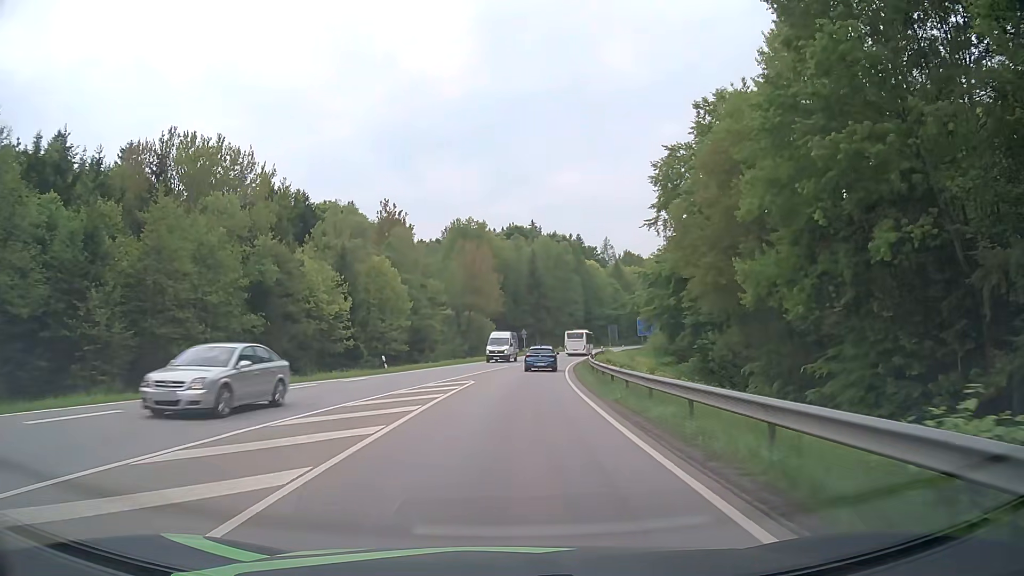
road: secondary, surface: asphalt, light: Day
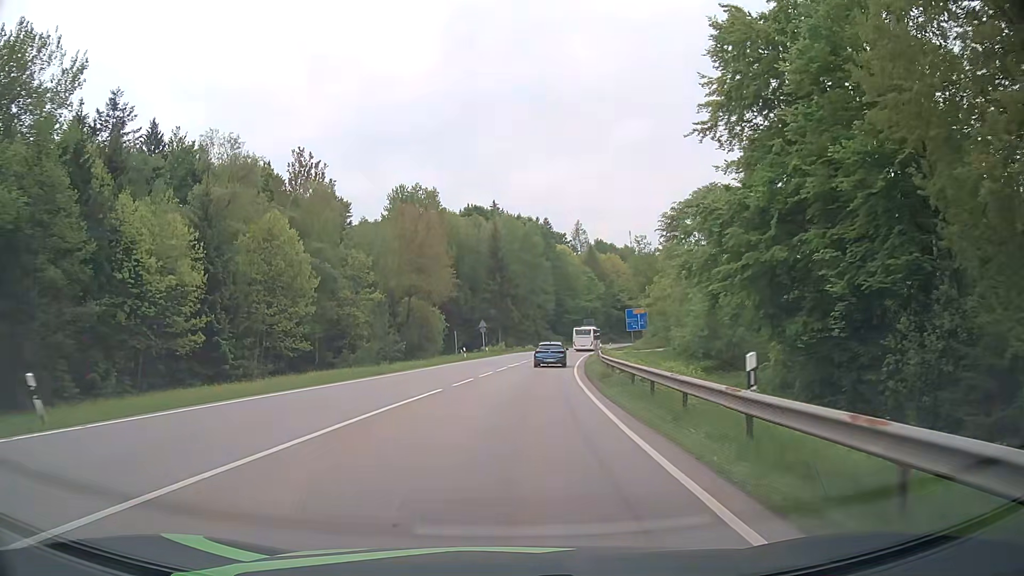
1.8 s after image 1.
(+0.8, +27.6) m; +3°
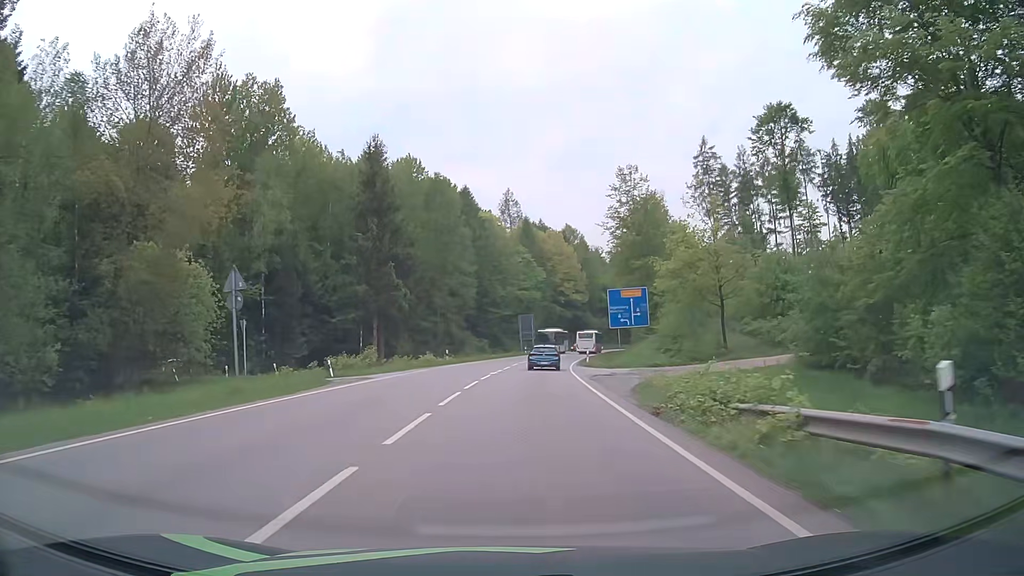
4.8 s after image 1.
(+2.8, +48.7) m; +7°
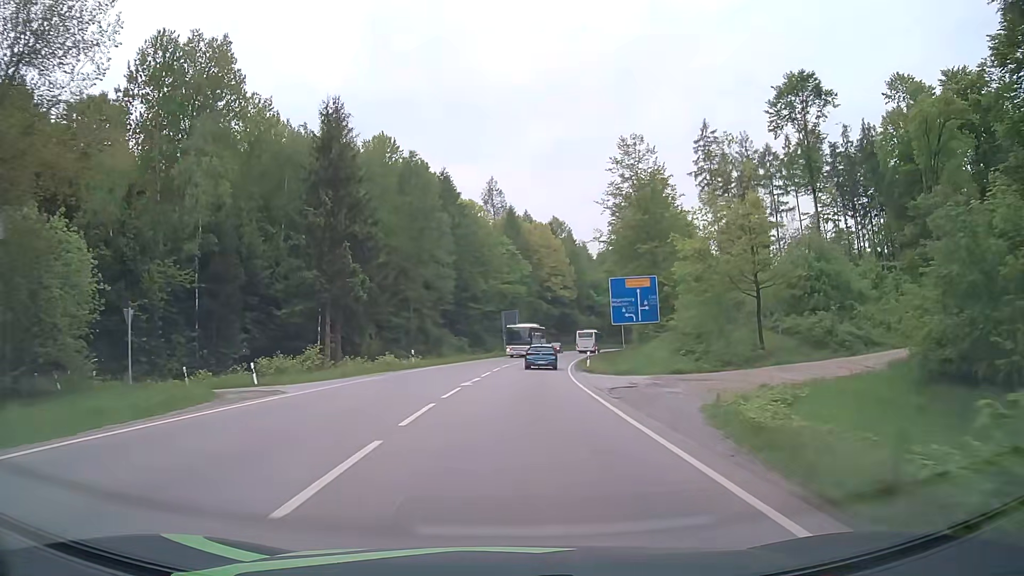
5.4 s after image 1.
(+0.1, +10.0) m; +1°
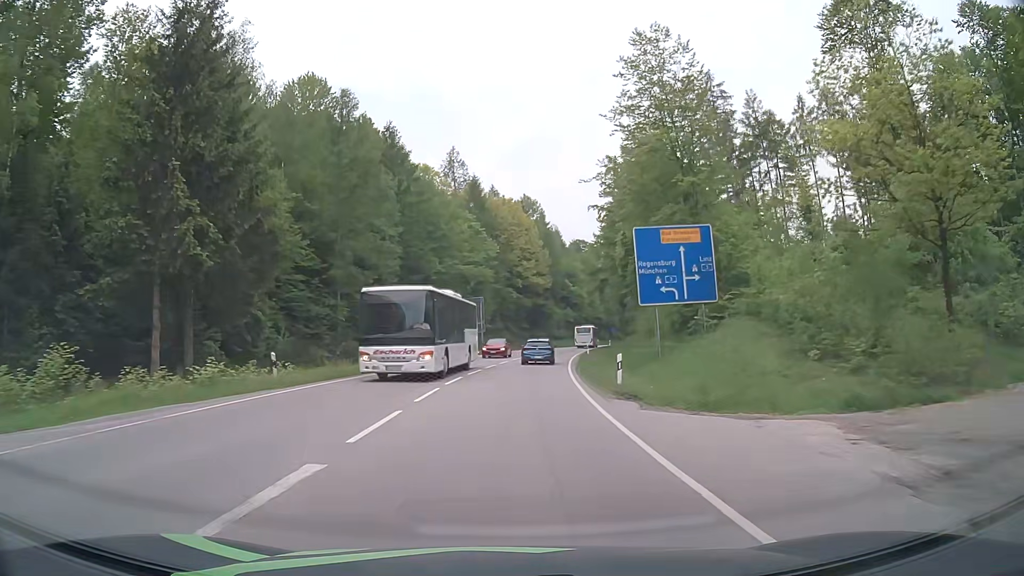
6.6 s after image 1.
(+0.5, +20.2) m; +3°
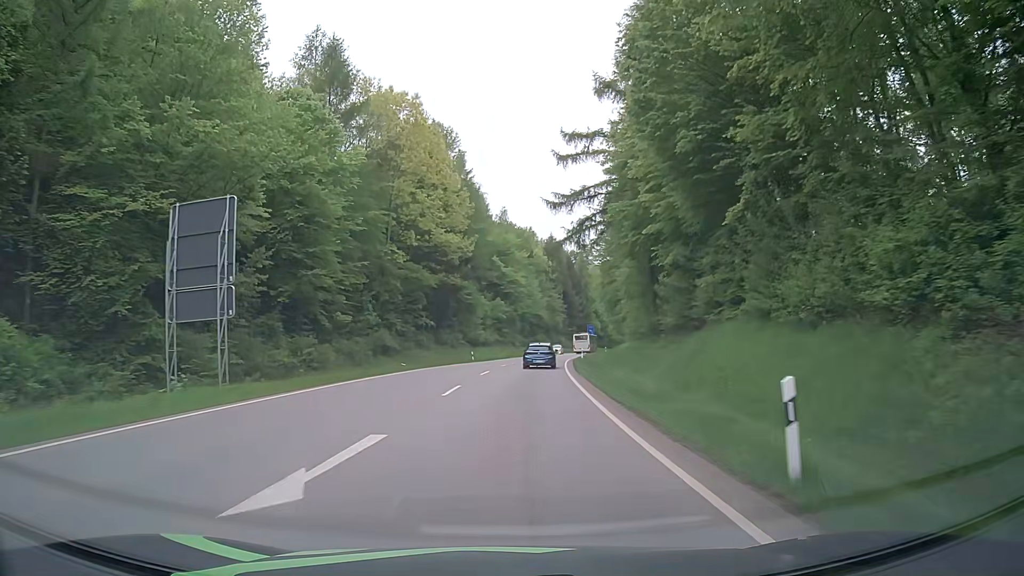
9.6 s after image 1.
(+3.1, +51.5) m; +7°
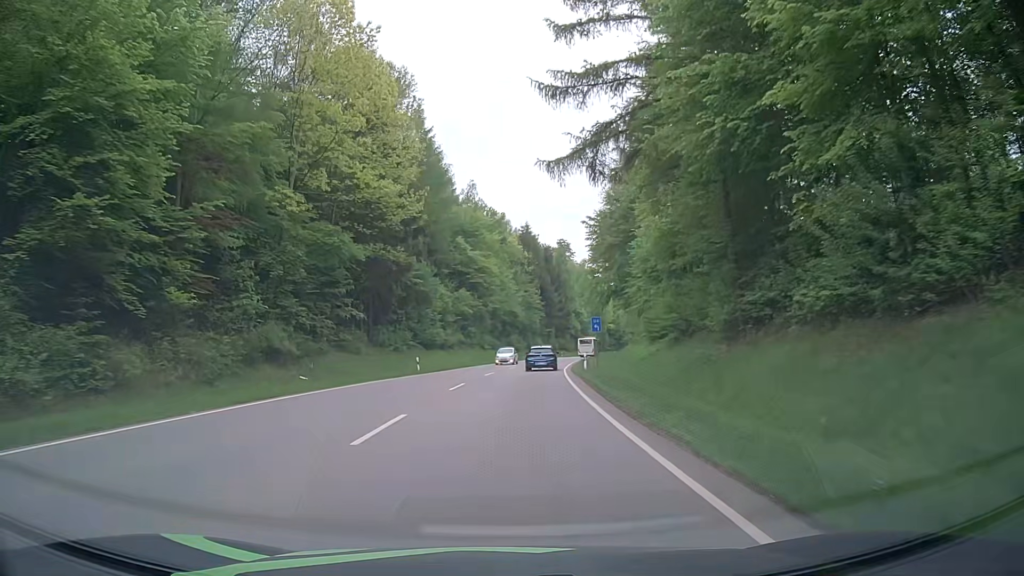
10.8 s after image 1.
(+0.4, +21.0) m; +2°
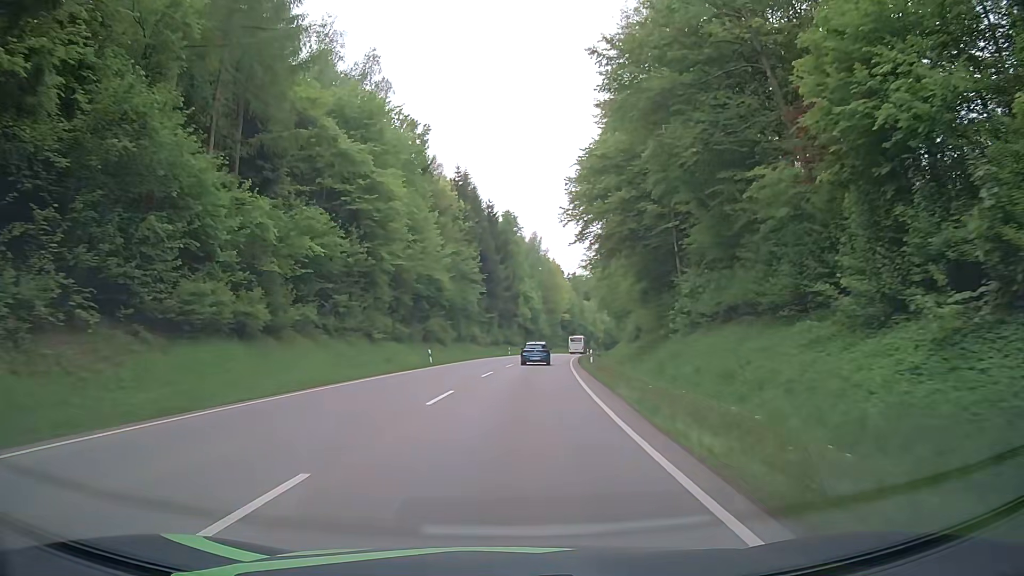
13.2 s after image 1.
(+2.1, +42.5) m; +5°
(0, +10) (0, +20) (+1, +30) (+2, +40) (+3, +50) (+4, +60) (+5, +70) (+6, +80) (+8, +90) (+9, +99) m
